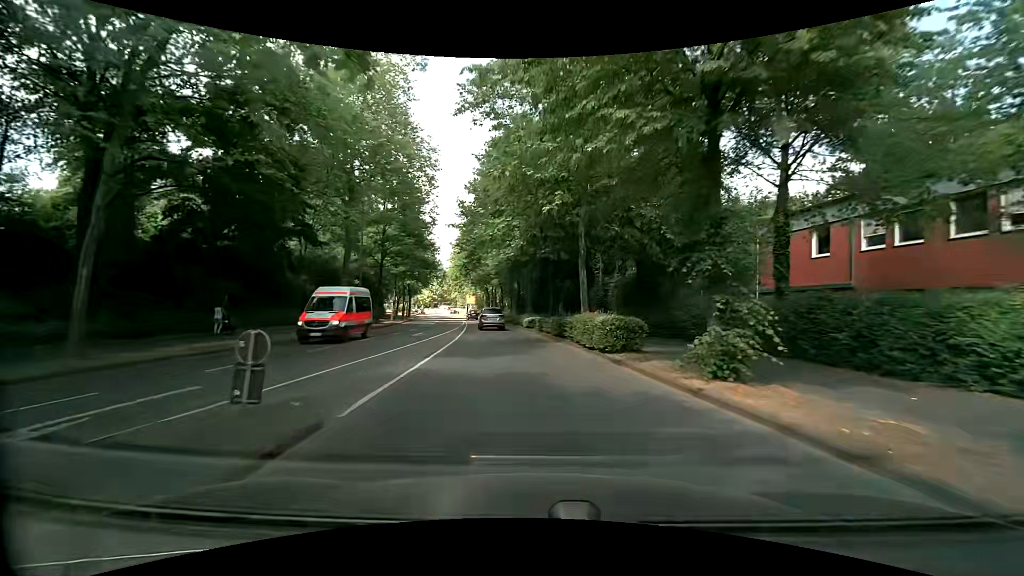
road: secondary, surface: asphalt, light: Day
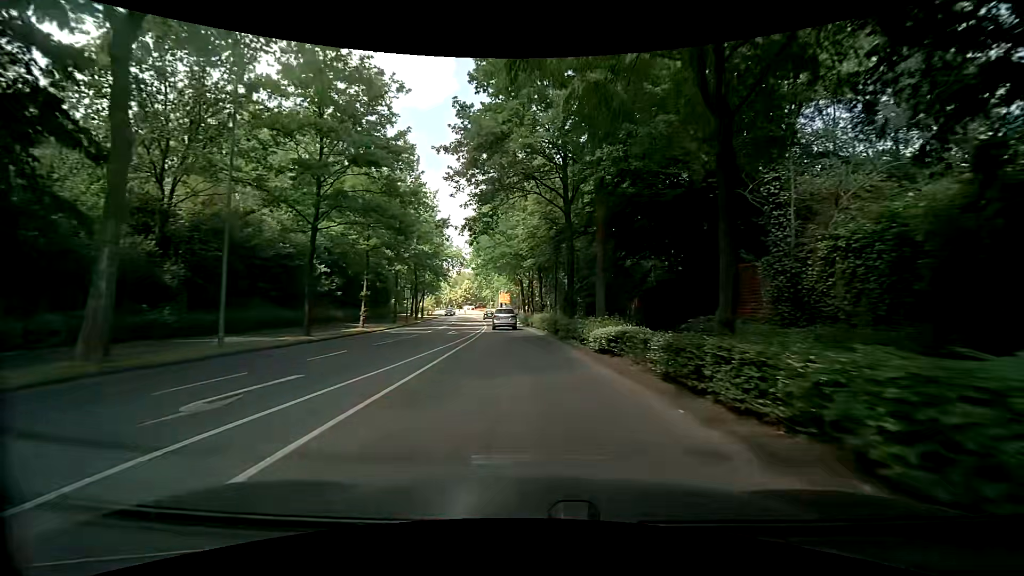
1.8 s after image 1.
(-1.1, +21.8) m; -5°
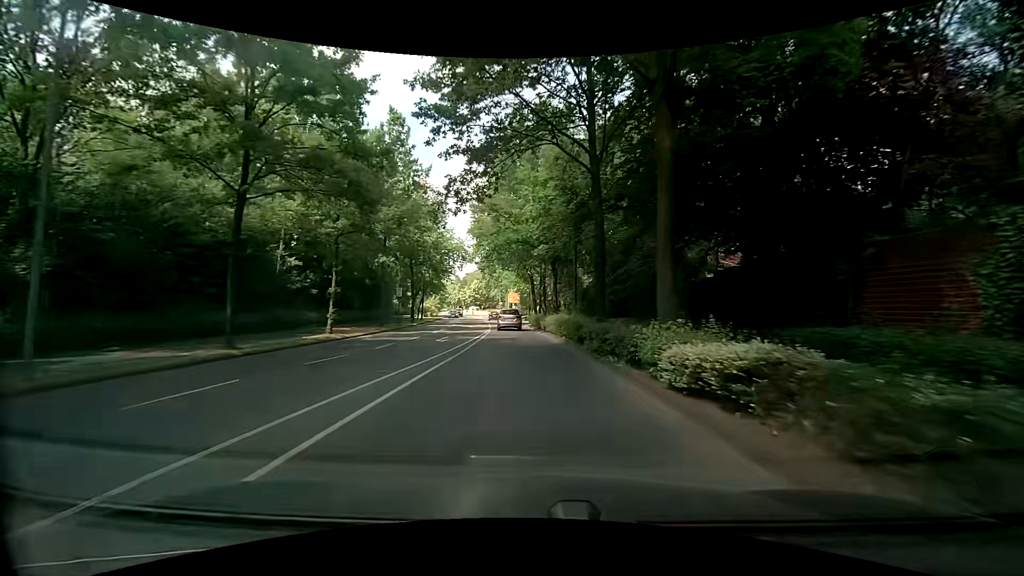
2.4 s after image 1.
(0.0, +7.2) m; -1°
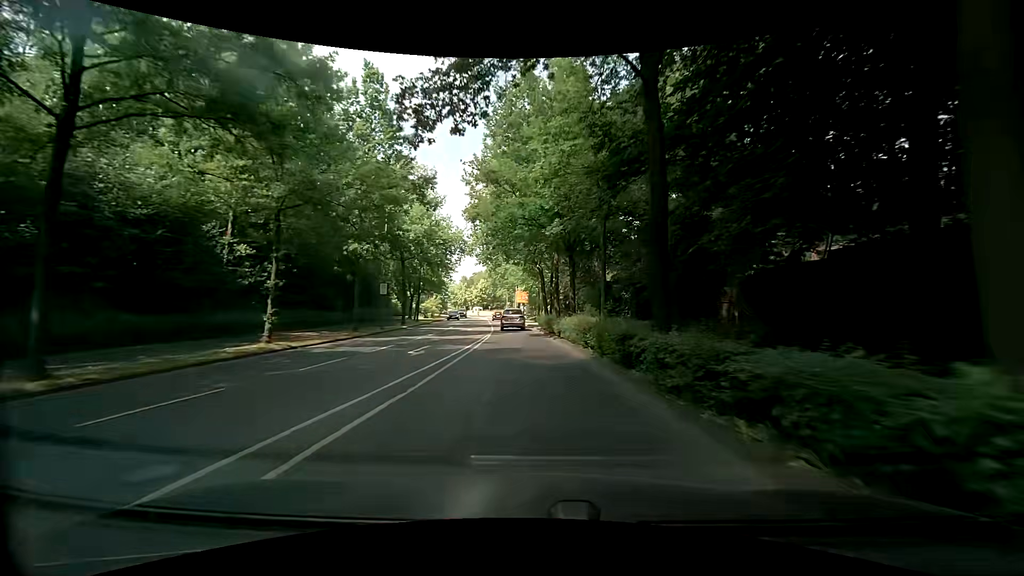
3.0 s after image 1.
(-0.1, +7.2) m; -1°
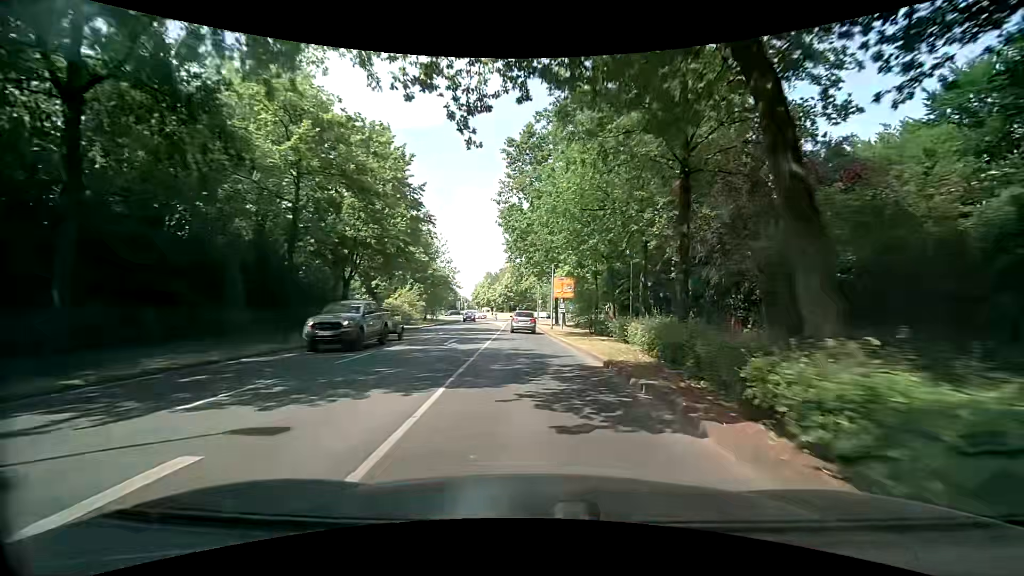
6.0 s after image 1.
(-1.3, +35.7) m; -3°
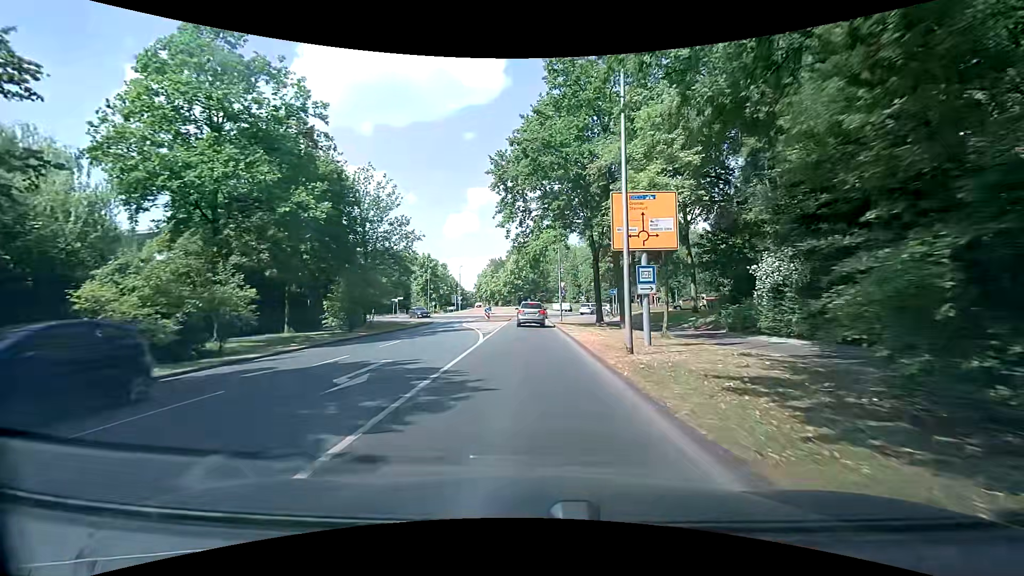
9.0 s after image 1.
(-0.8, +31.8) m; -3°
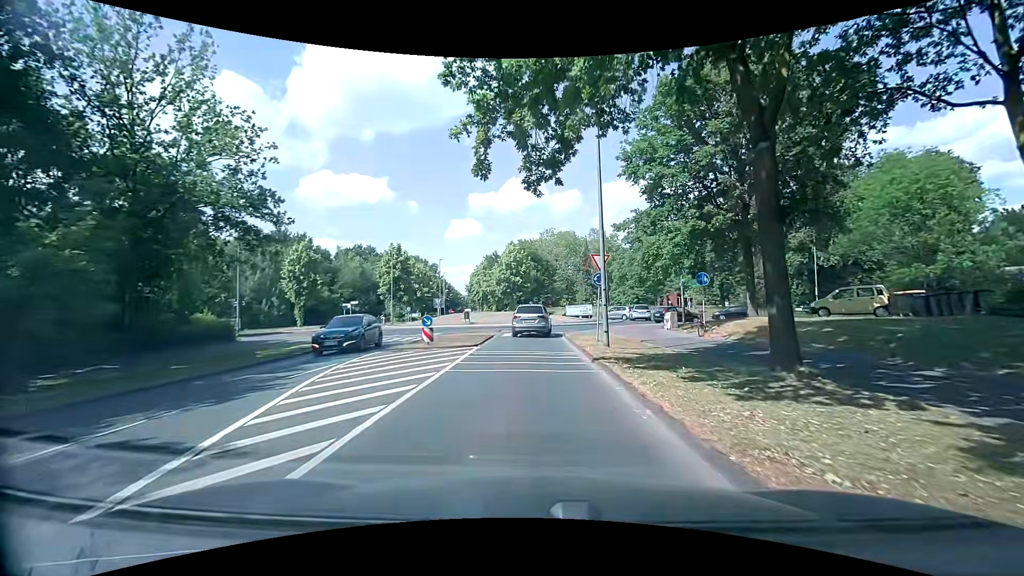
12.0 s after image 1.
(+0.1, +24.8) m; 0°
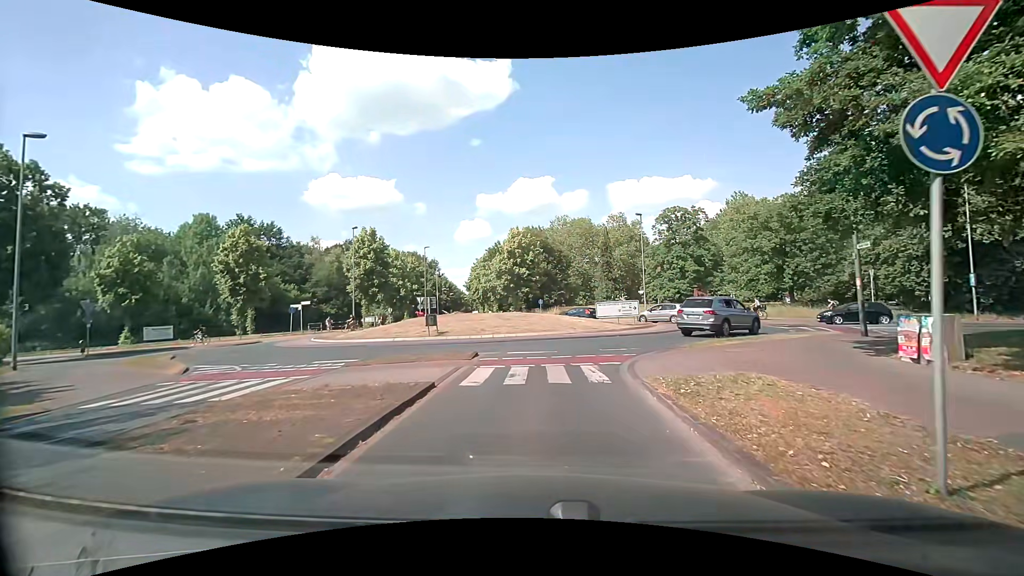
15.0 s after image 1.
(-0.1, +16.9) m; -1°
(0, +10) (+3, +19) (+10, +26) (+20, +28) (+30, +28) (+40, +27) (+50, +26) (+60, +25) (+70, +25) (+80, +24) m
